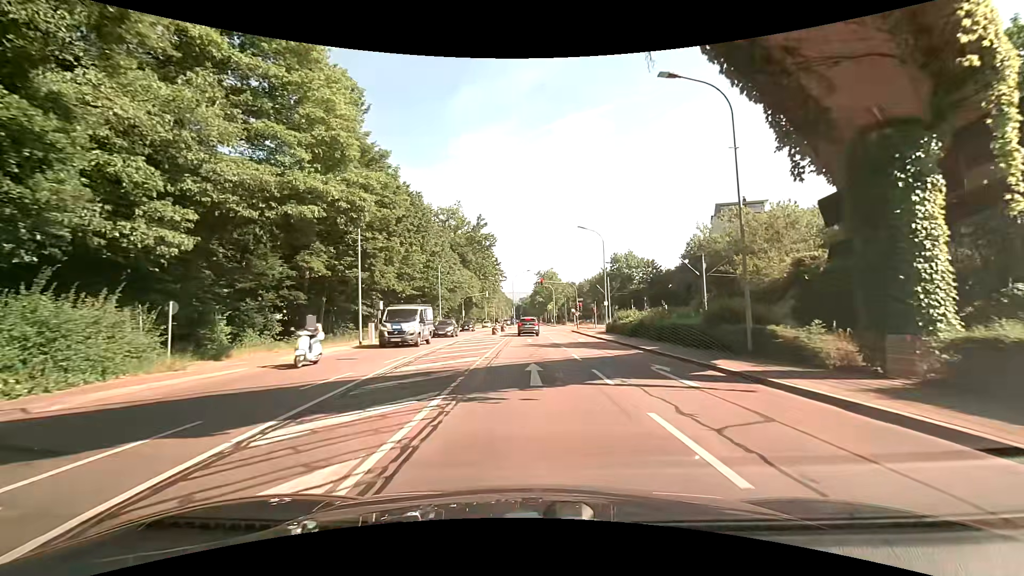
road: secondary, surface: asphalt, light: Day
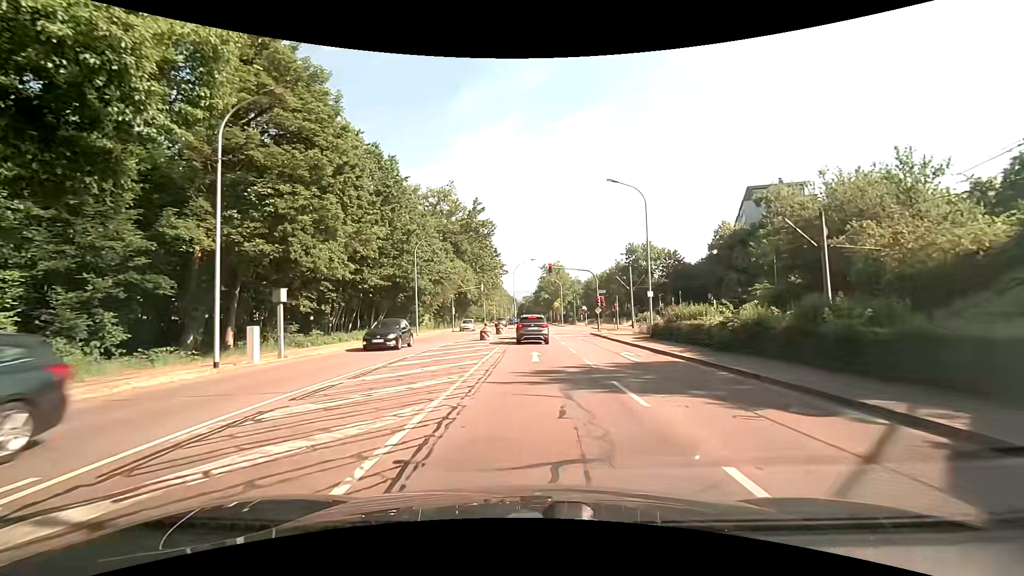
(-0.2, +14.5) m; -1°
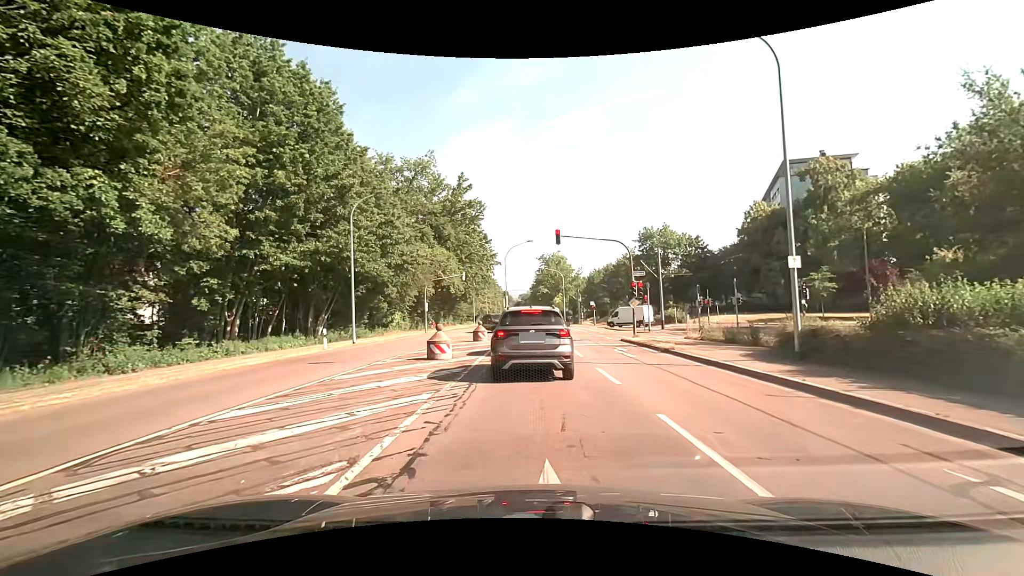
(+0.2, +15.5) m; +1°
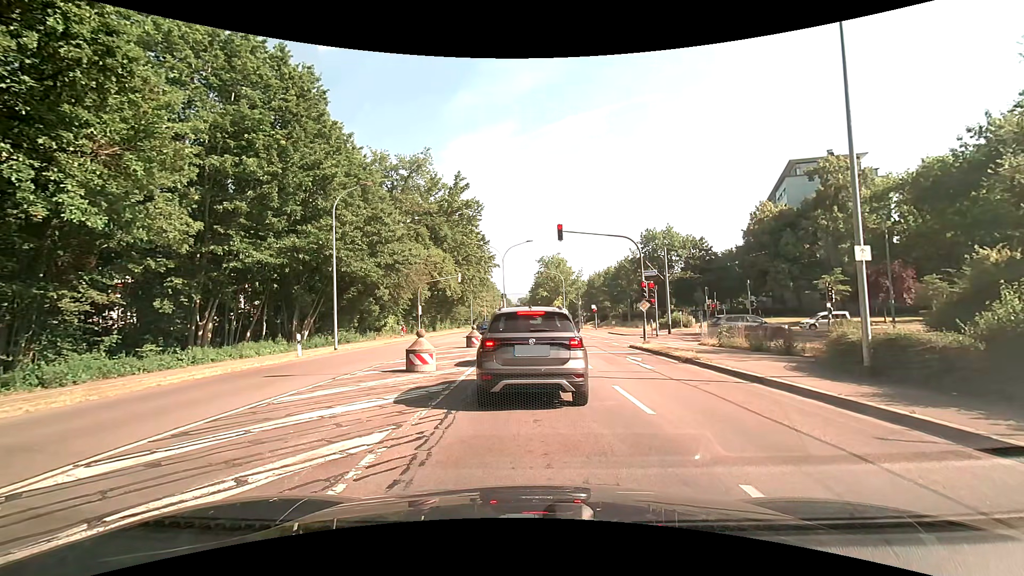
(0.0, +2.6) m; +1°
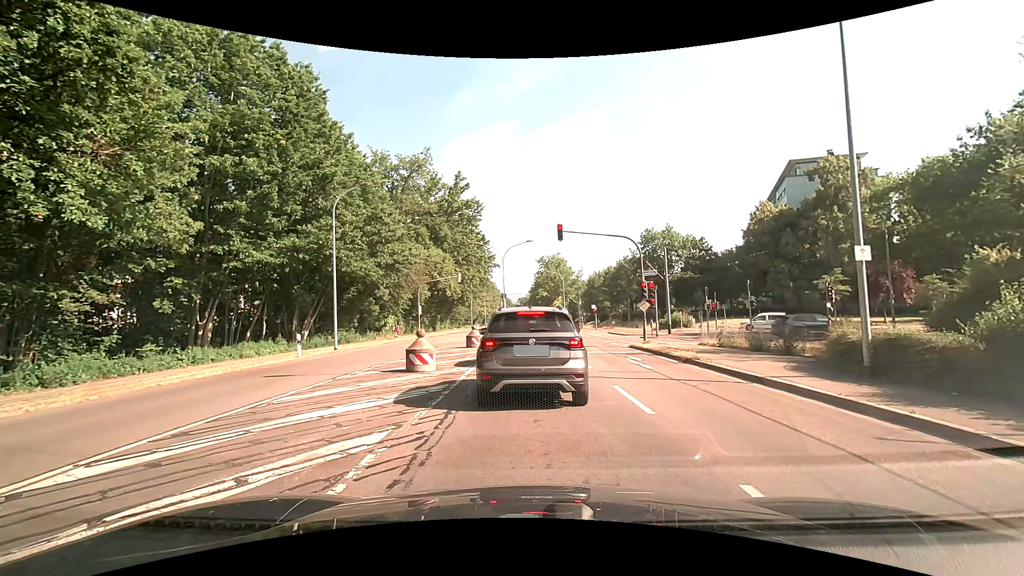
(0.0, 0.0) m; 0°
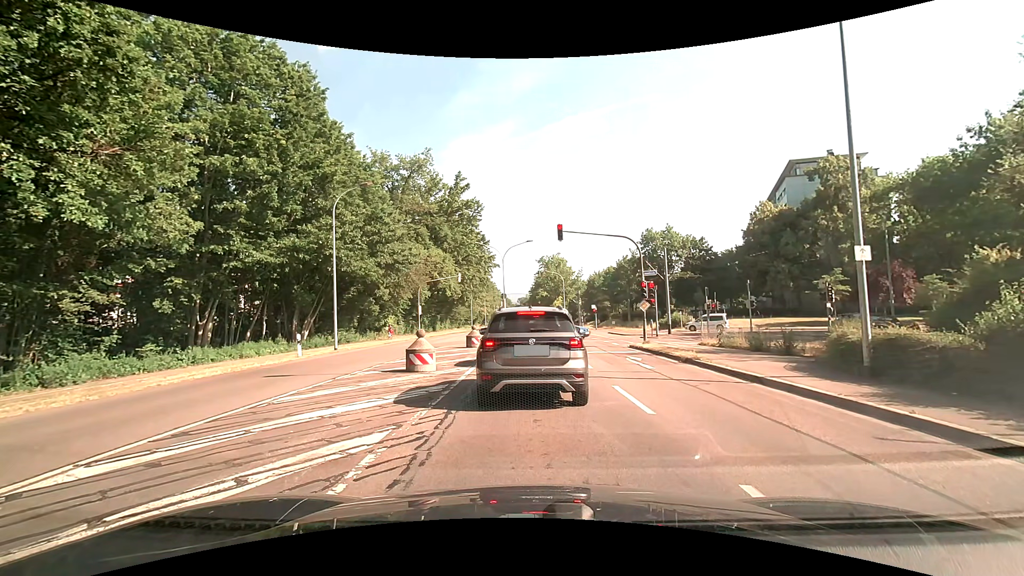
(0.0, 0.0) m; 0°
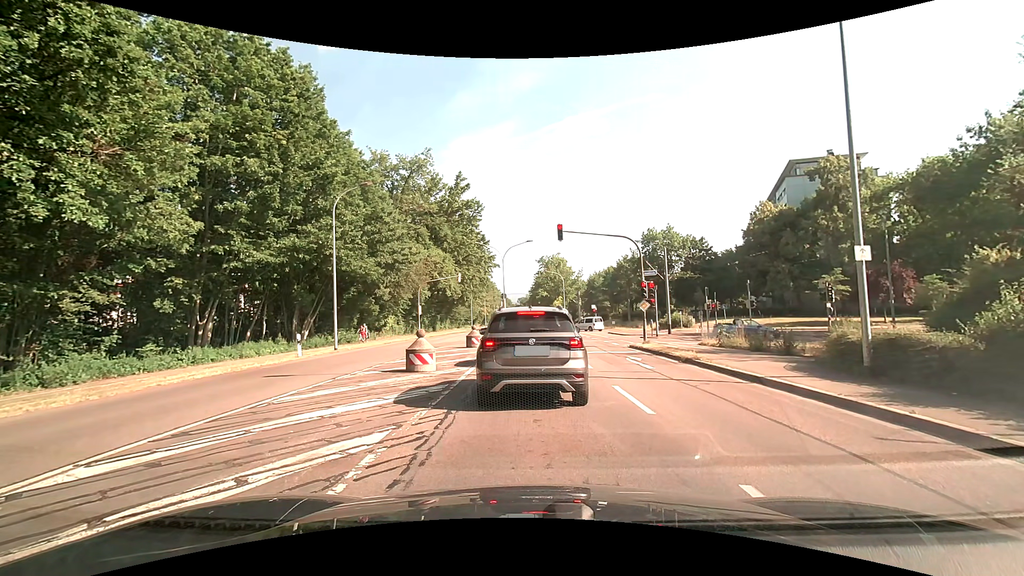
(0.0, 0.0) m; 0°
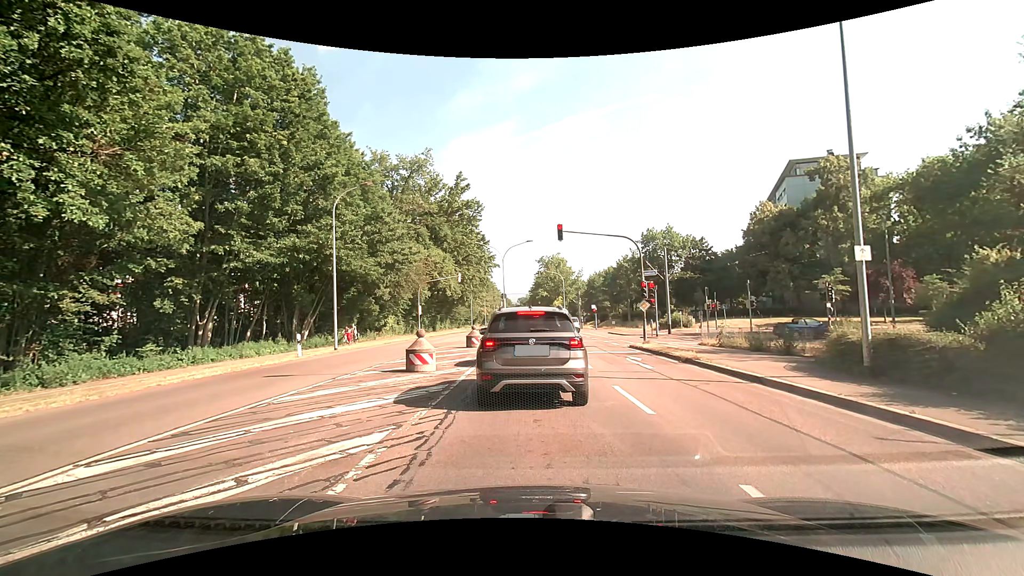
(0.0, 0.0) m; 0°
(0, +10) (0, +20) (-1, +30) (-1, +40) (-1, +50) (-1, +60) (-1, +70) (-1, +80) (0, +90) (0, +100) m
